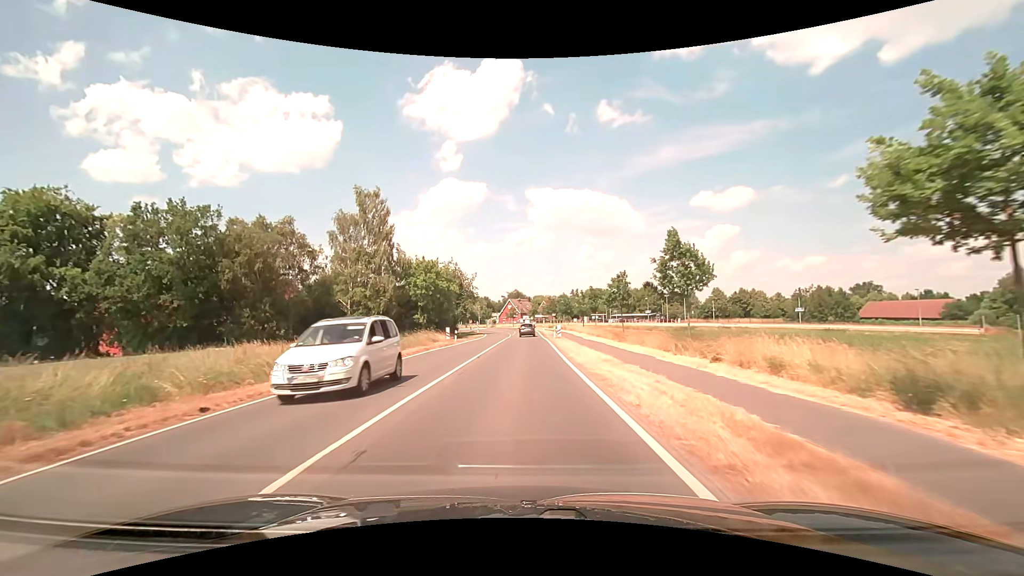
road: secondary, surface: asphalt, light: Day
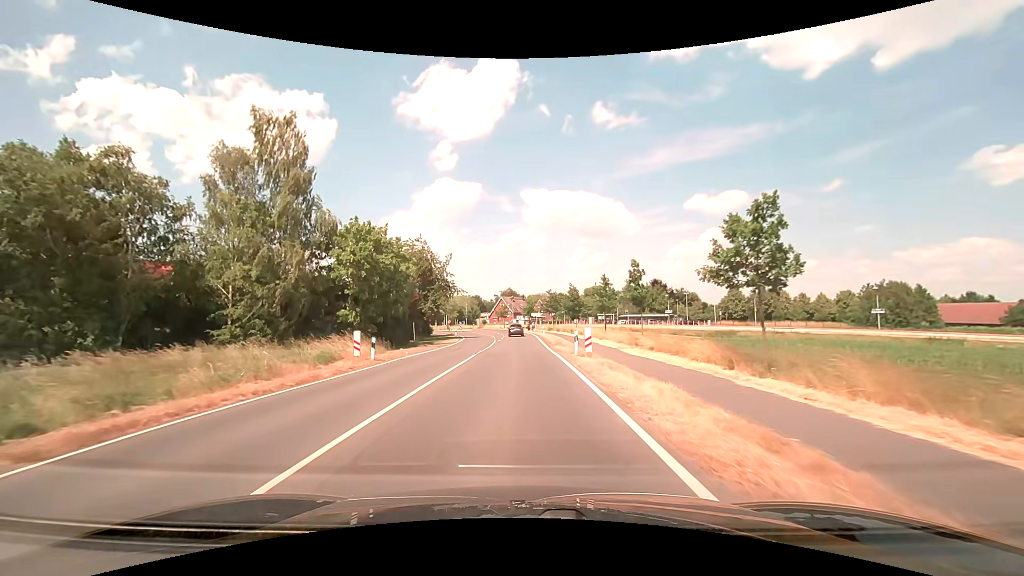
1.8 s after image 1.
(+0.2, +23.0) m; +1°
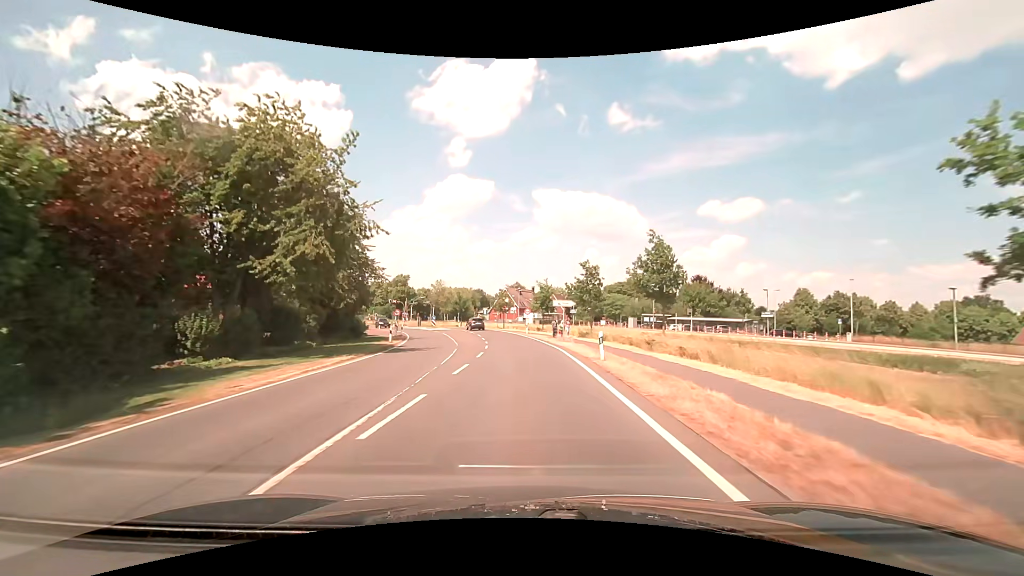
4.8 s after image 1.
(-0.1, +38.3) m; -1°
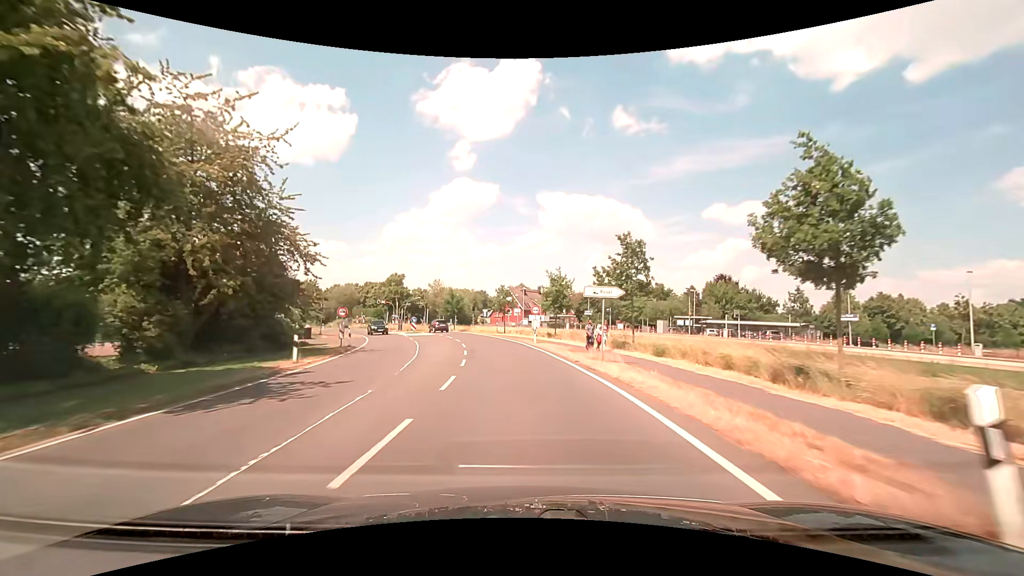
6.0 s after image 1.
(-0.1, +14.7) m; 0°
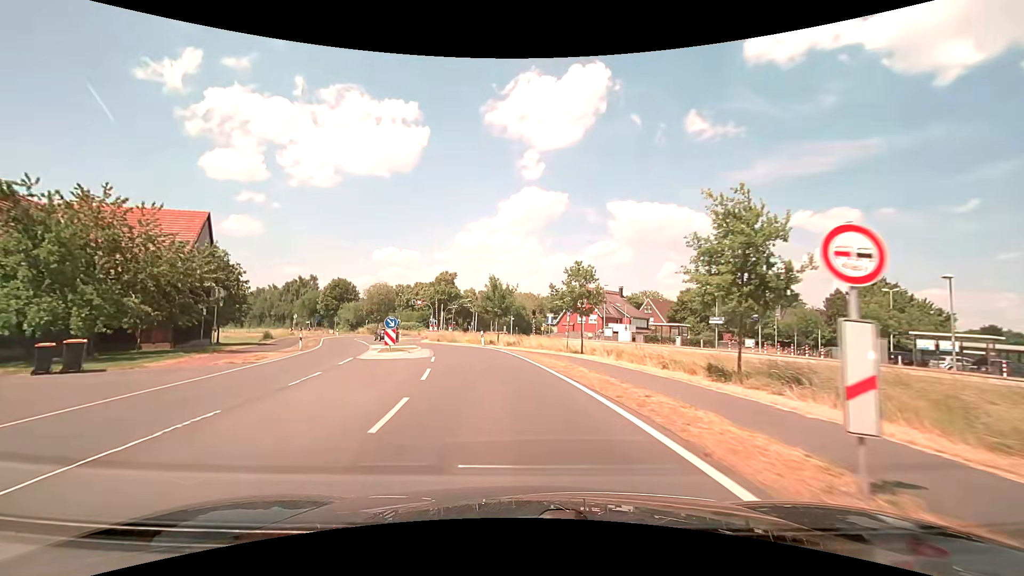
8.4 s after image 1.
(-1.5, +28.0) m; -8°
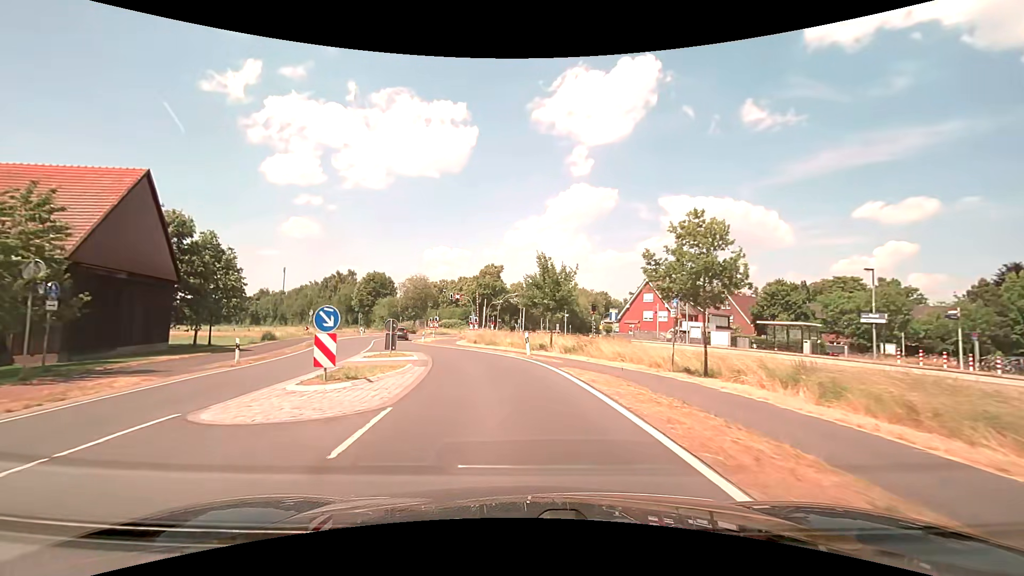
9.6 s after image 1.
(-0.7, +13.3) m; -6°
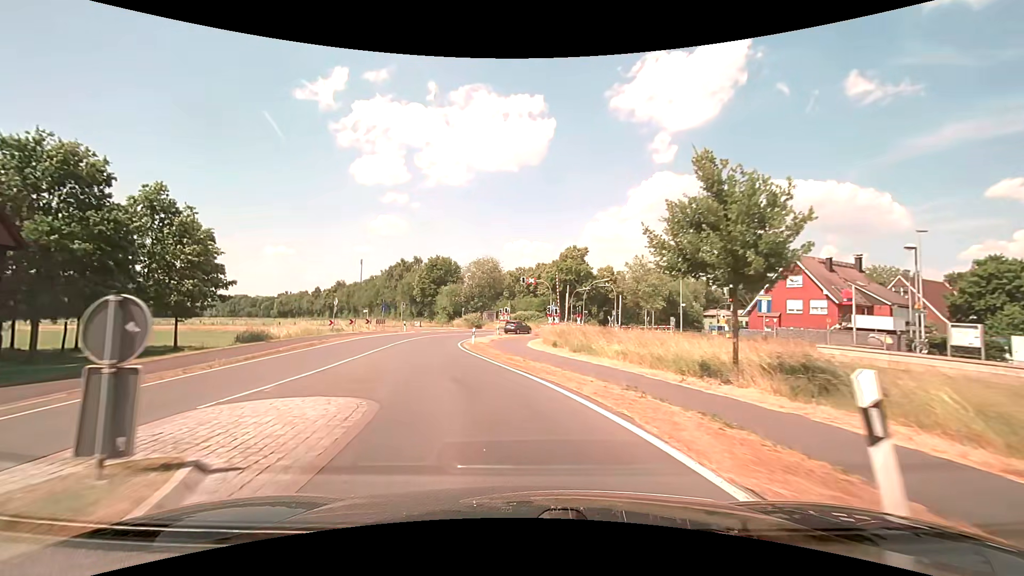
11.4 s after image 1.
(-1.3, +18.4) m; -9°
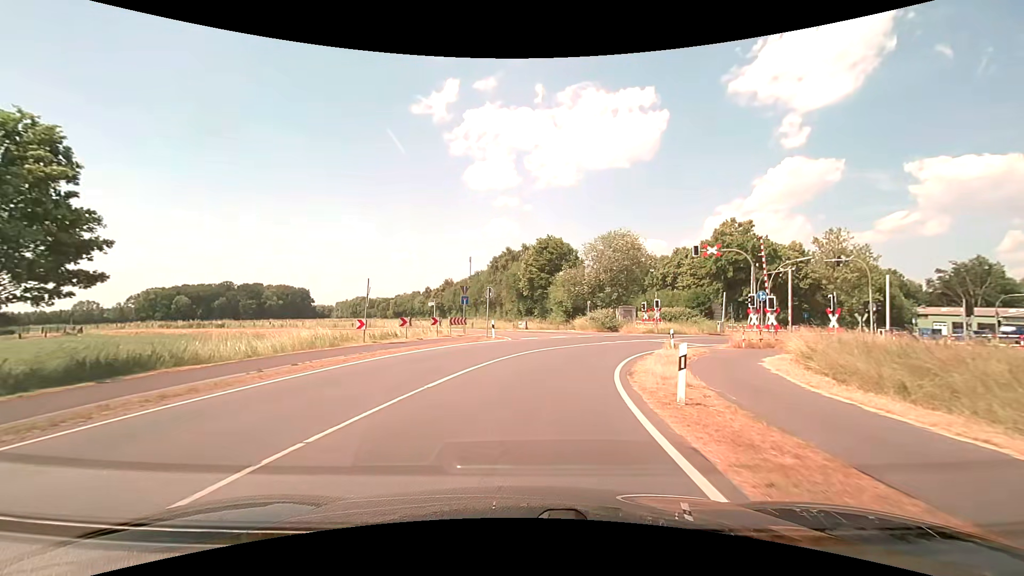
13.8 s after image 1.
(-3.5, +22.7) m; -13°
(0, +10) (+2, +20) (+6, +29) (+13, +36) (+22, +41) (+31, +45) (+40, +48) (+50, +50) (+60, +51) (+70, +53) m
